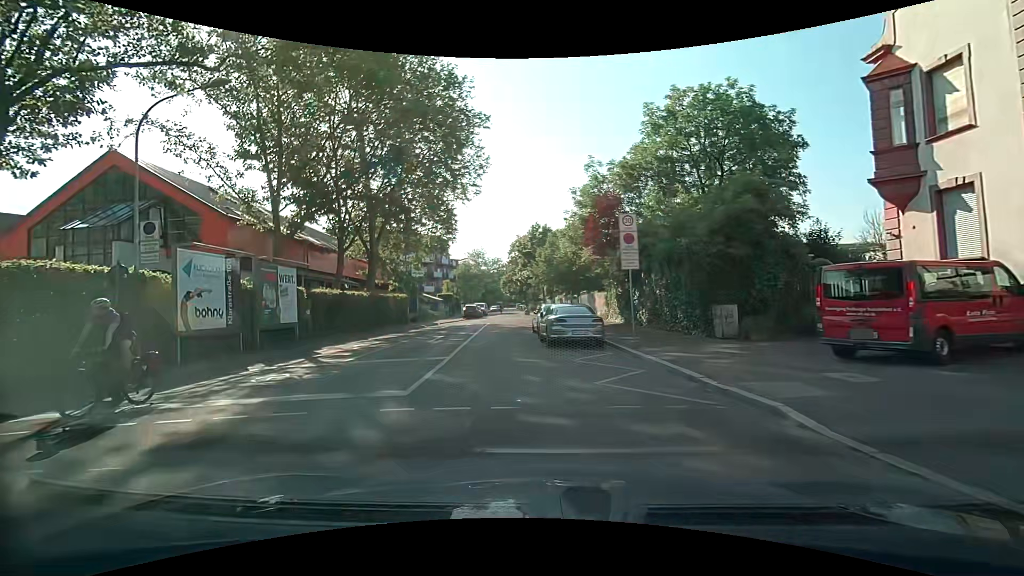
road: residential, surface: asphalt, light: Day
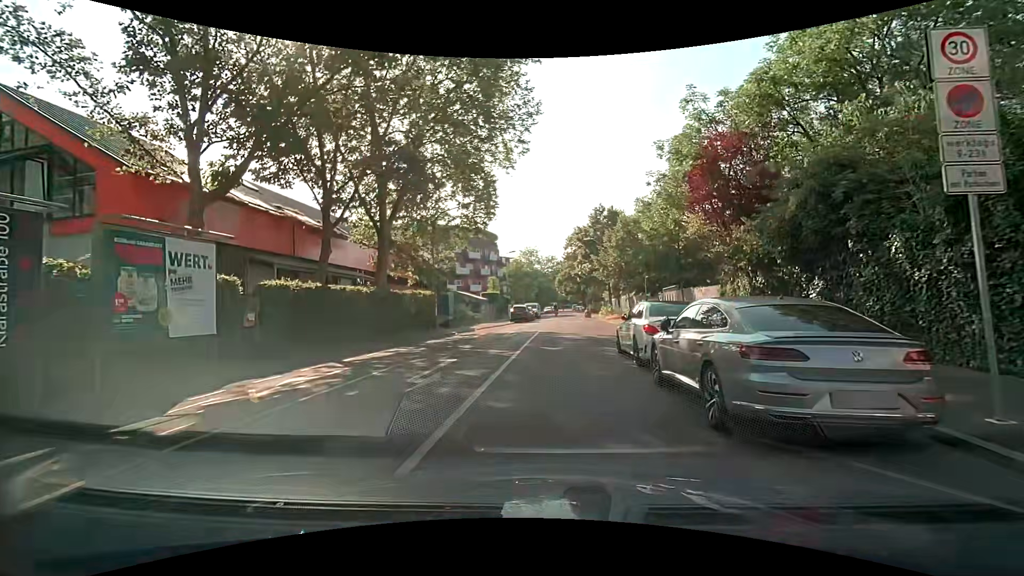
(-0.7, +10.9) m; -6°
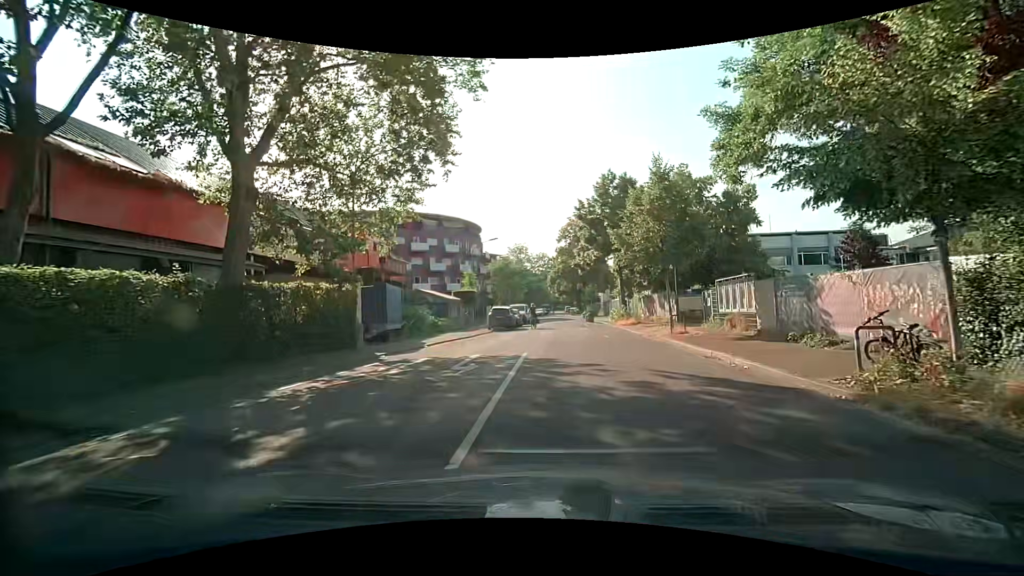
(+0.1, +12.9) m; 0°
(+1, +10) (+1, +20) (+2, +30) (+2, +40) (+2, +50) (+3, +60) (+3, +70) (+4, +80) (+4, +90) (+4, +100) m
